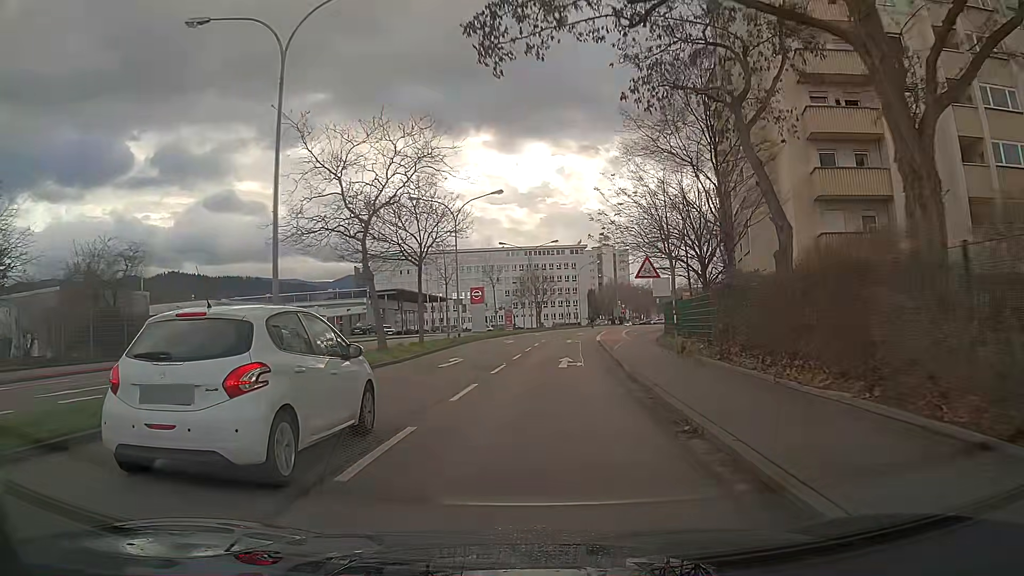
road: secondary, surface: asphalt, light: Day
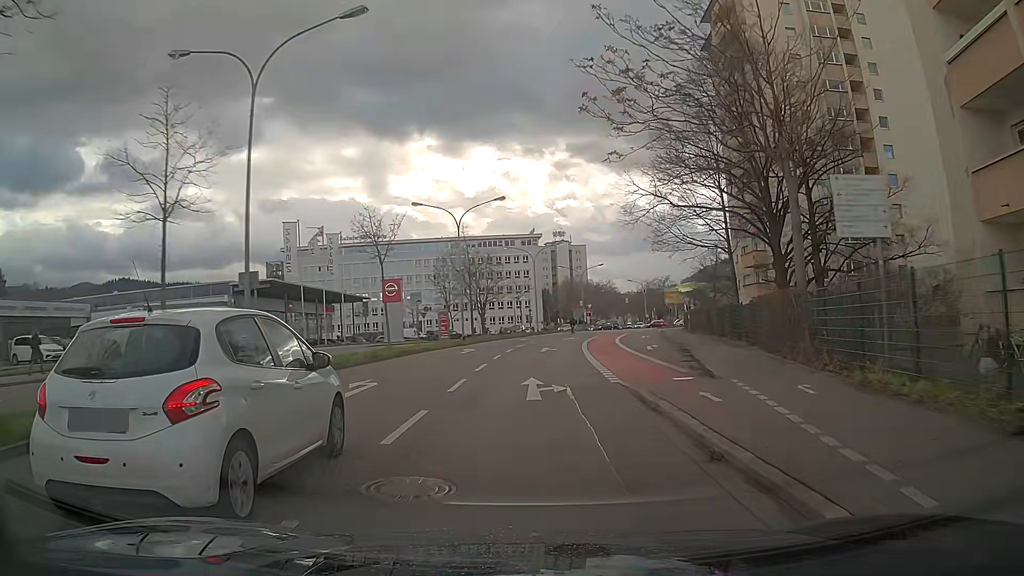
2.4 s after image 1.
(+1.0, +27.9) m; +4°
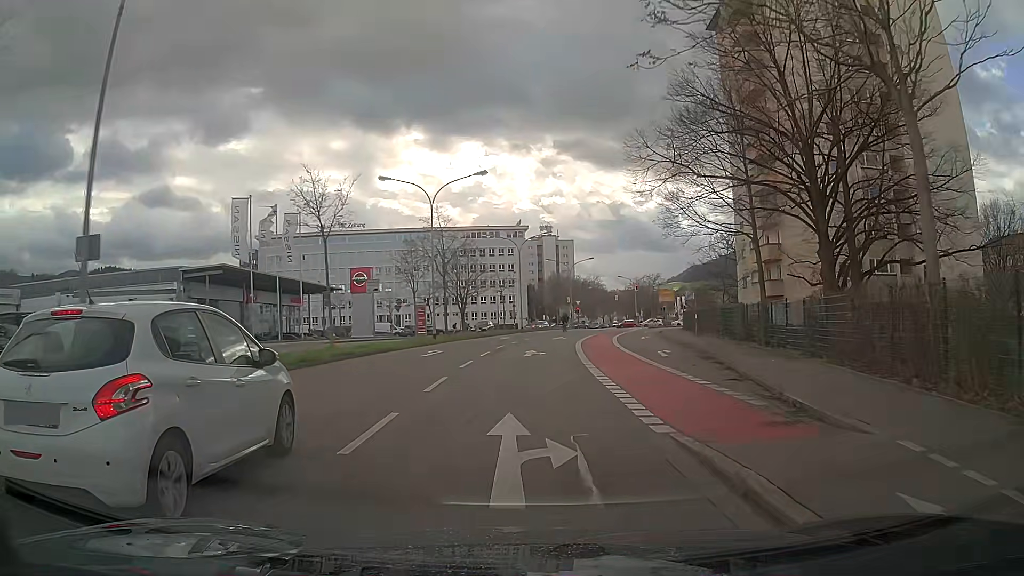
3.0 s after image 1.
(0.0, +6.8) m; +1°
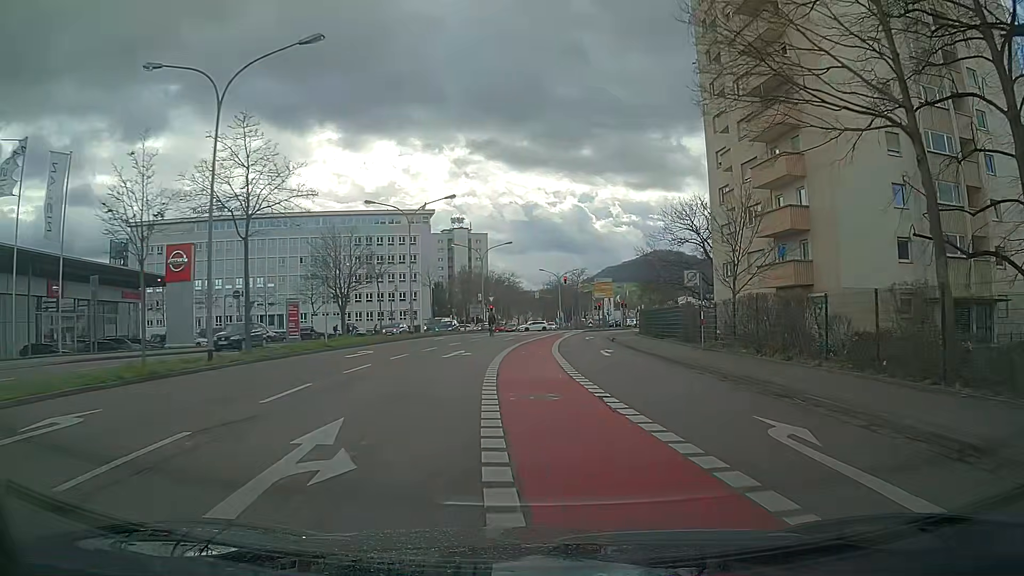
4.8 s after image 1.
(+1.5, +19.9) m; +8°
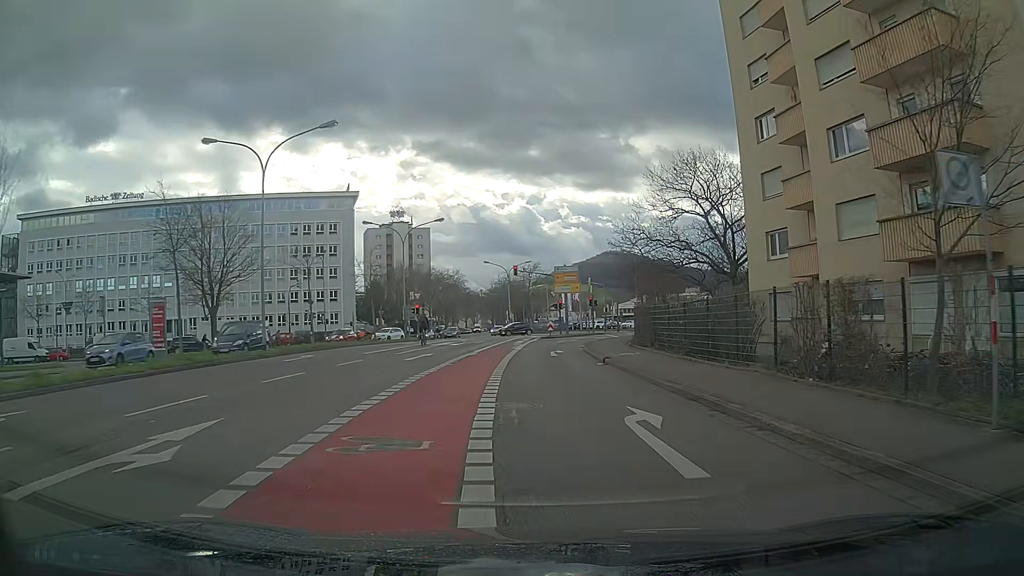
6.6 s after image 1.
(+0.6, +19.1) m; +3°
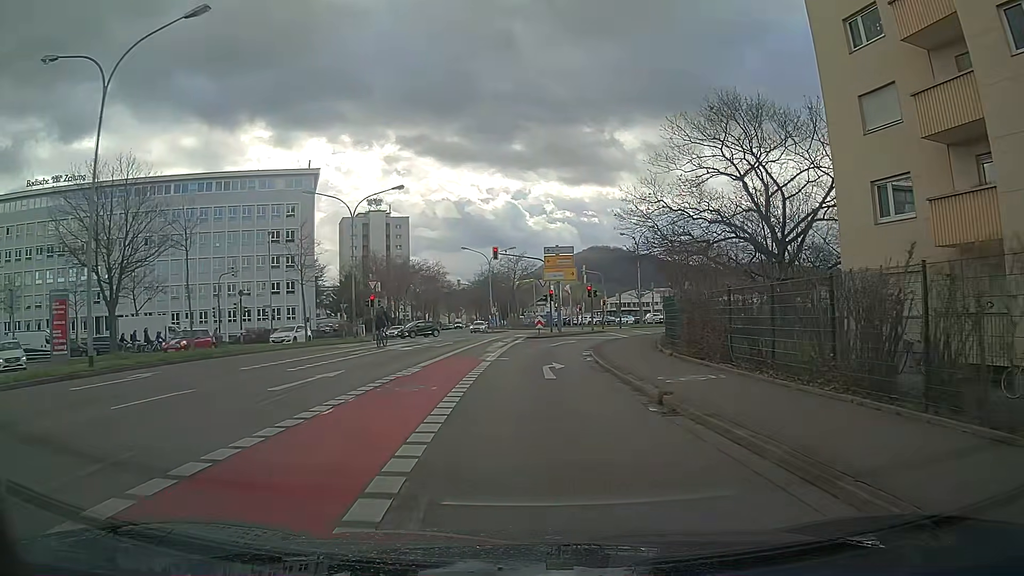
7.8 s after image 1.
(+0.2, +11.8) m; +1°
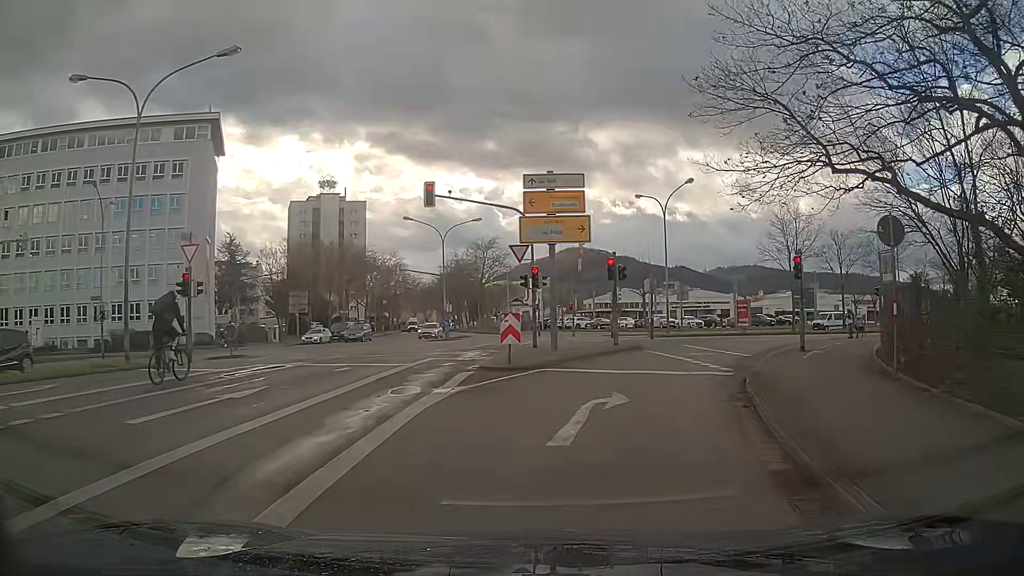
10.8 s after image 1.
(+0.3, +23.2) m; +3°
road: secondary_link
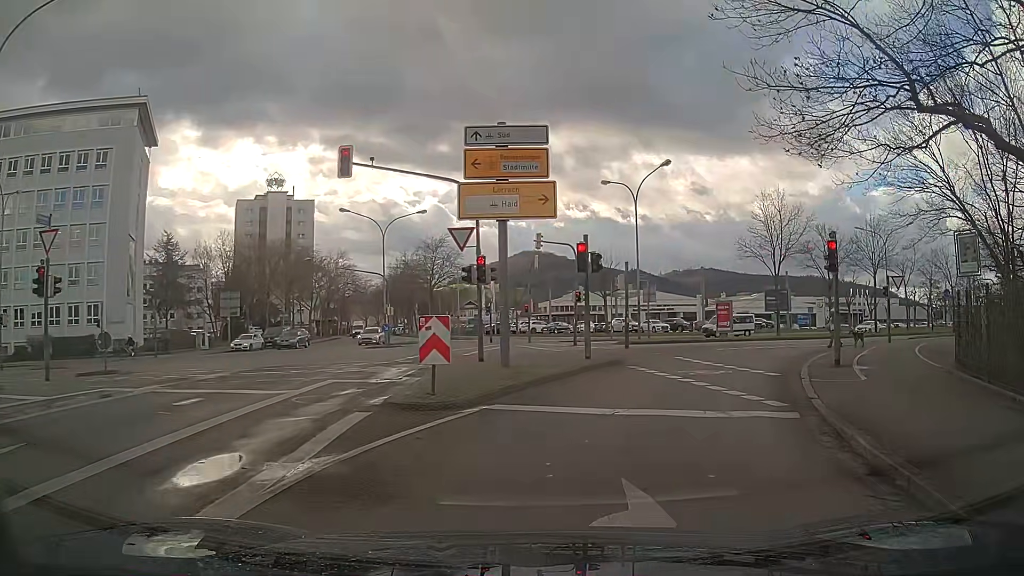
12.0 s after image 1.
(+0.2, +5.9) m; +5°
